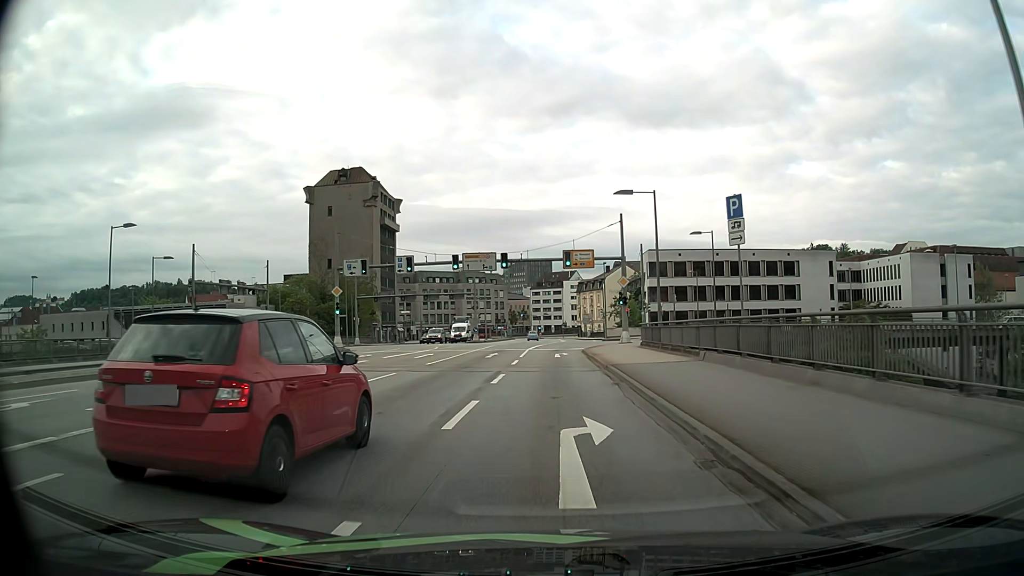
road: primary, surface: asphalt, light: Day
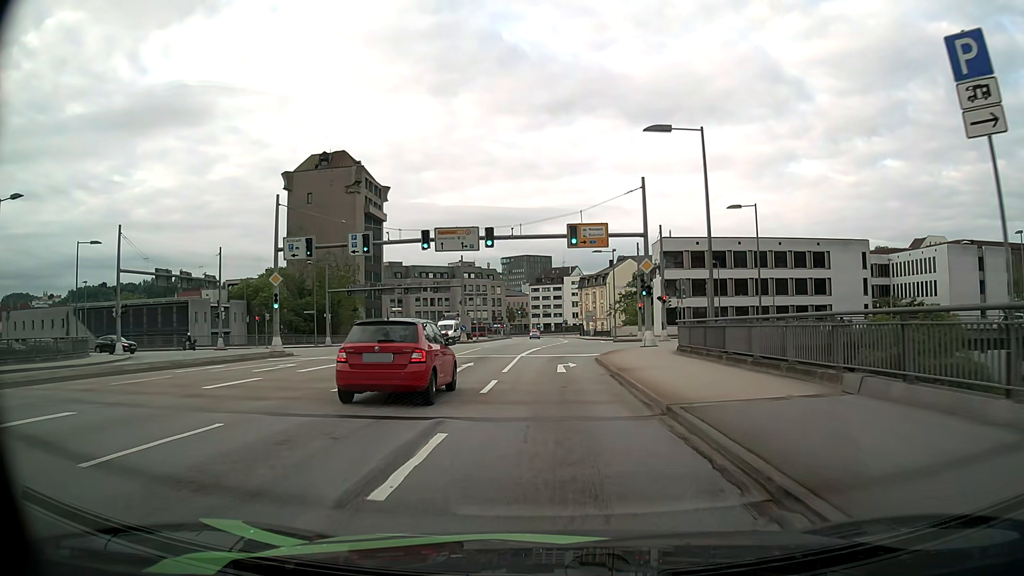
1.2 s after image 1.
(0.0, +10.6) m; 0°
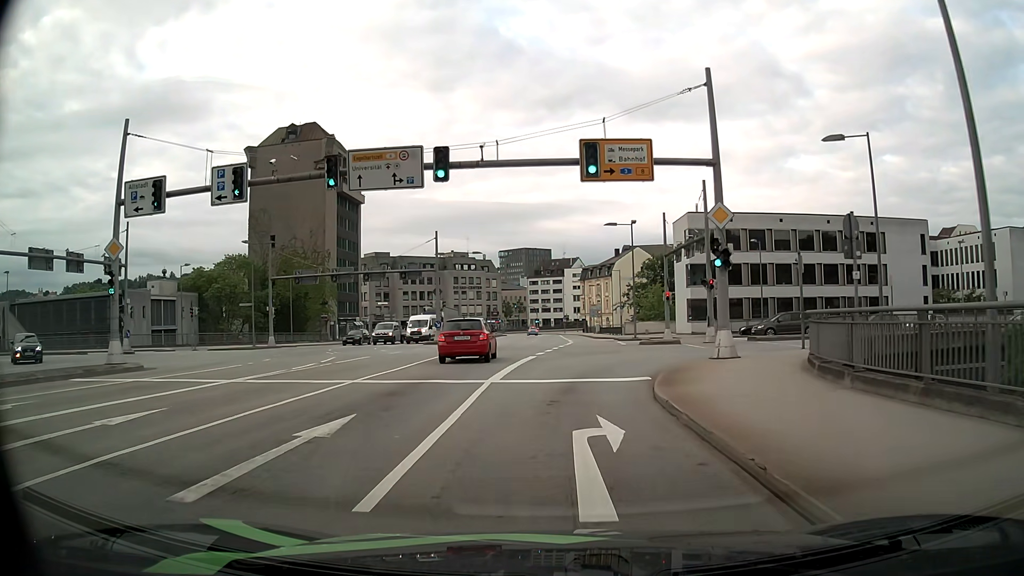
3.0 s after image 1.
(0.0, +14.6) m; 0°
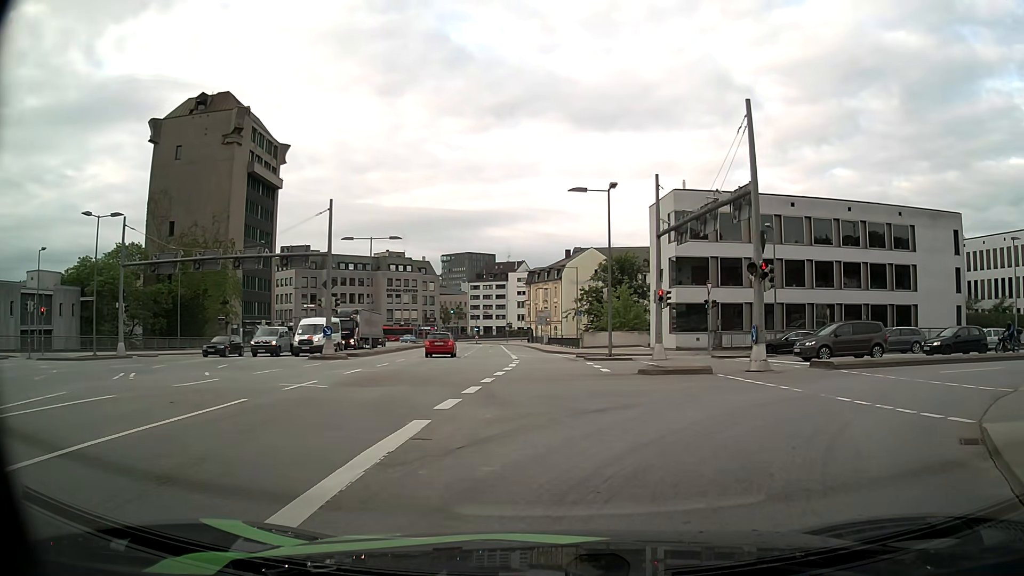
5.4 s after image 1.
(+0.2, +15.1) m; +5°
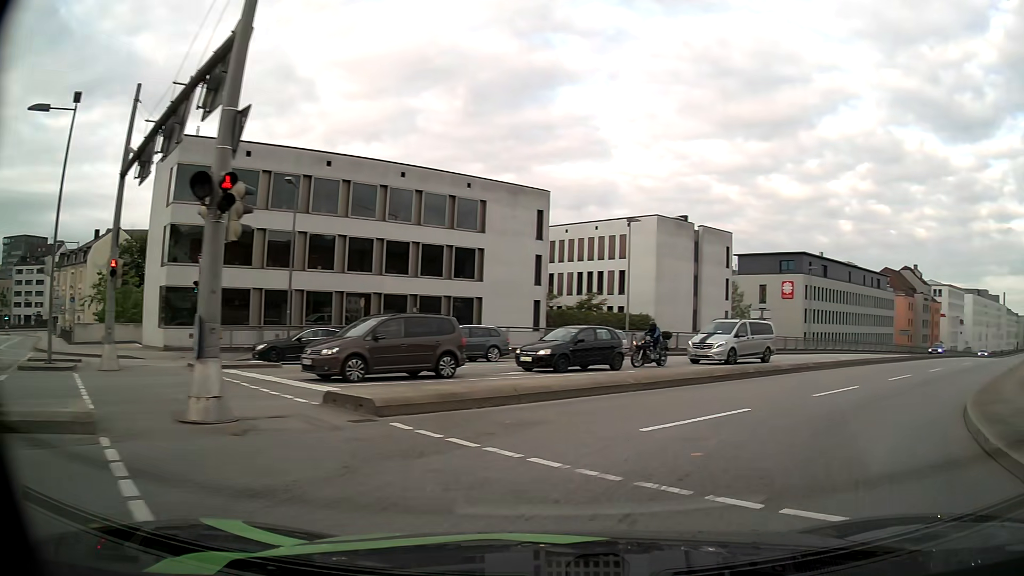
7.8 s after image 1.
(+3.6, +11.1) m; +39°
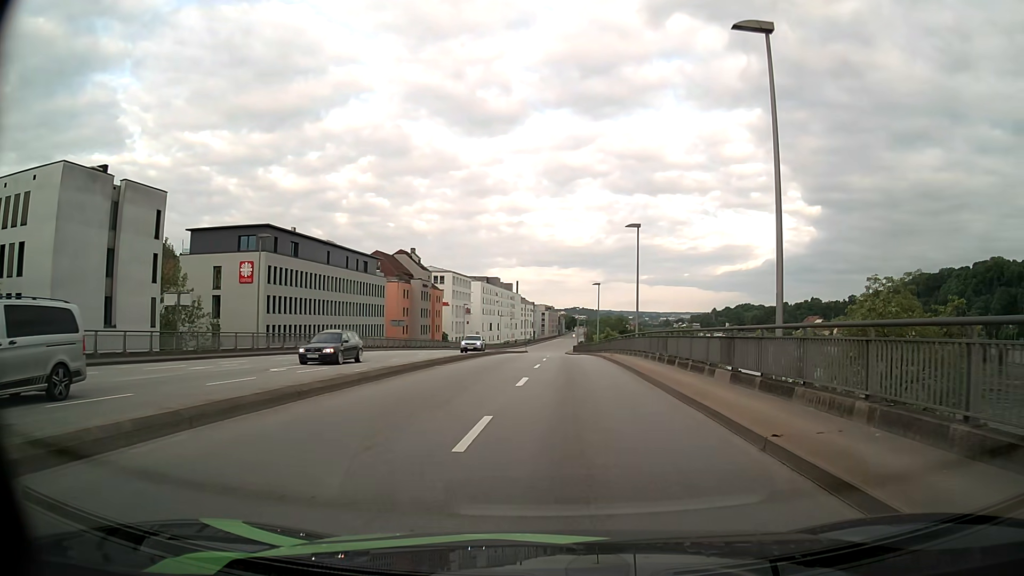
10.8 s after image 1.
(+8.9, +16.0) m; +44°
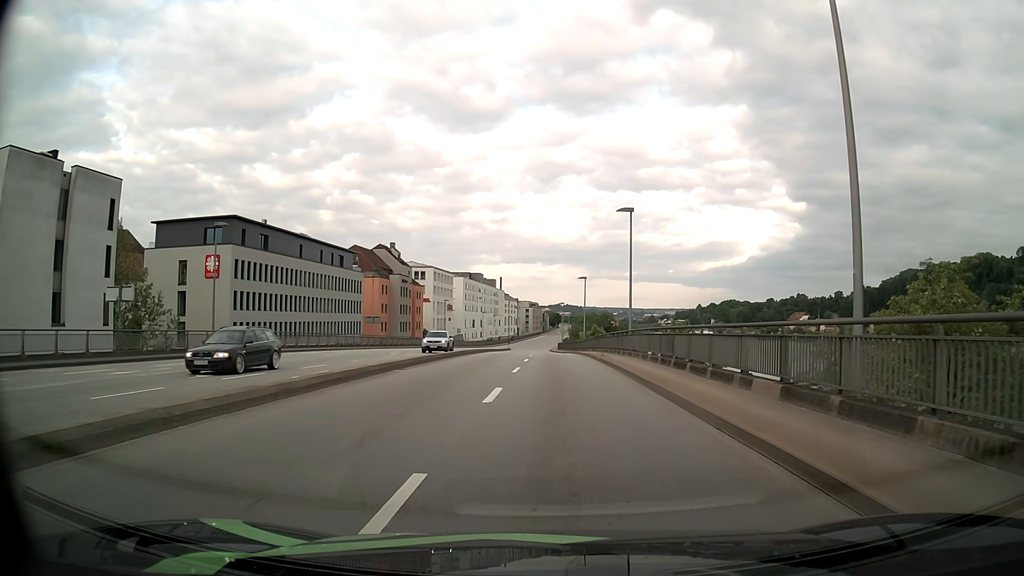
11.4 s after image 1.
(+0.1, +4.4) m; +1°
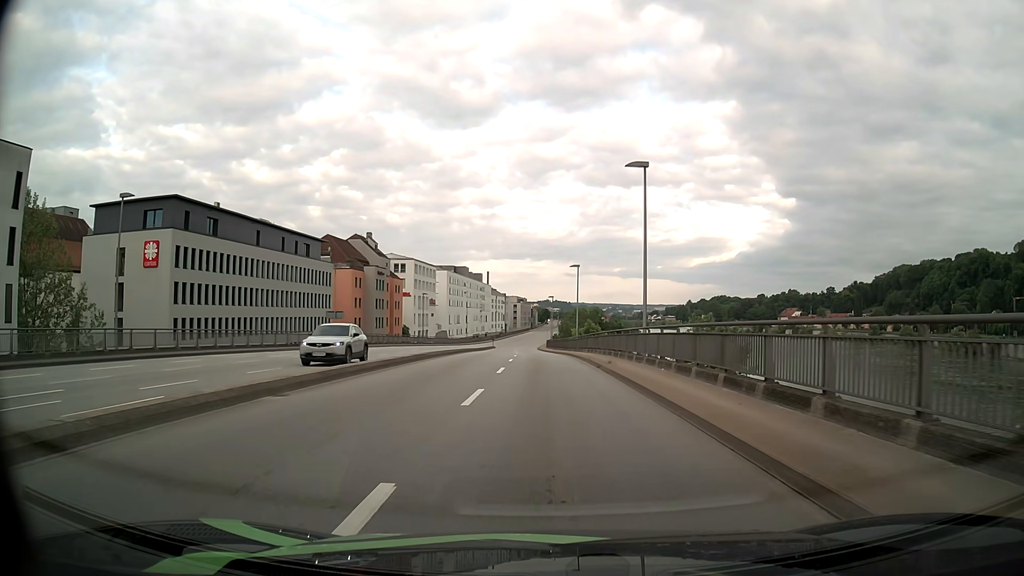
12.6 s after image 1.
(+0.1, +9.7) m; +1°
(0, +10) (0, +20) (-1, +30) (-1, +40) (-1, +50) (-2, +60) (-2, +70) (-3, +80) (-3, +90) (-4, +100) m
